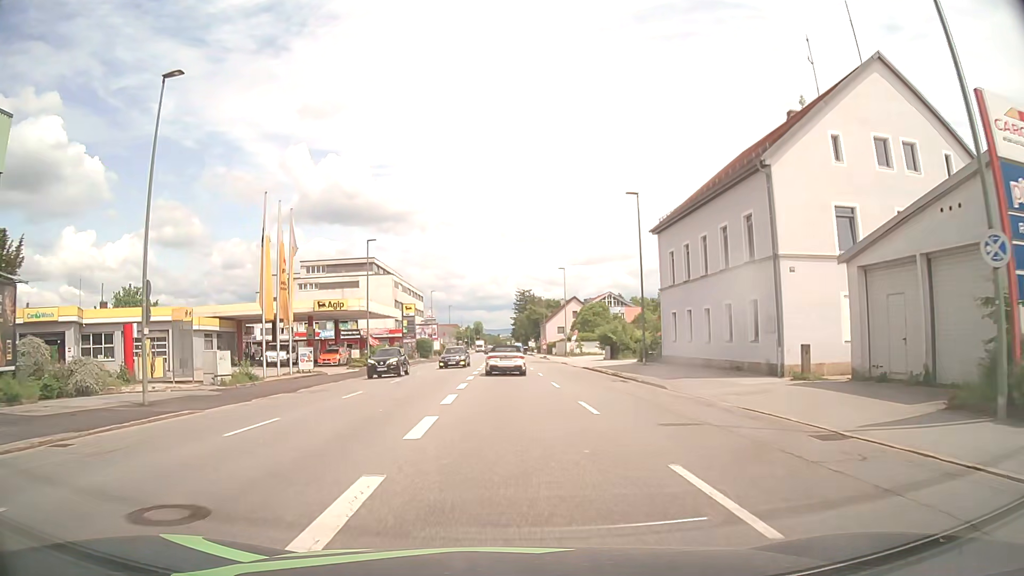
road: tertiary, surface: asphalt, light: Day
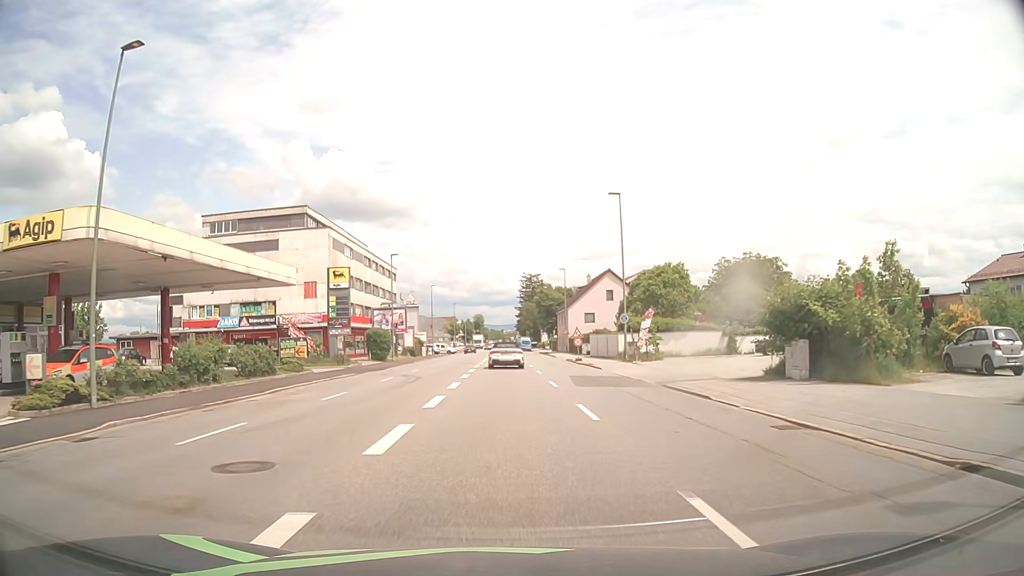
(0.0, +37.7) m; 0°
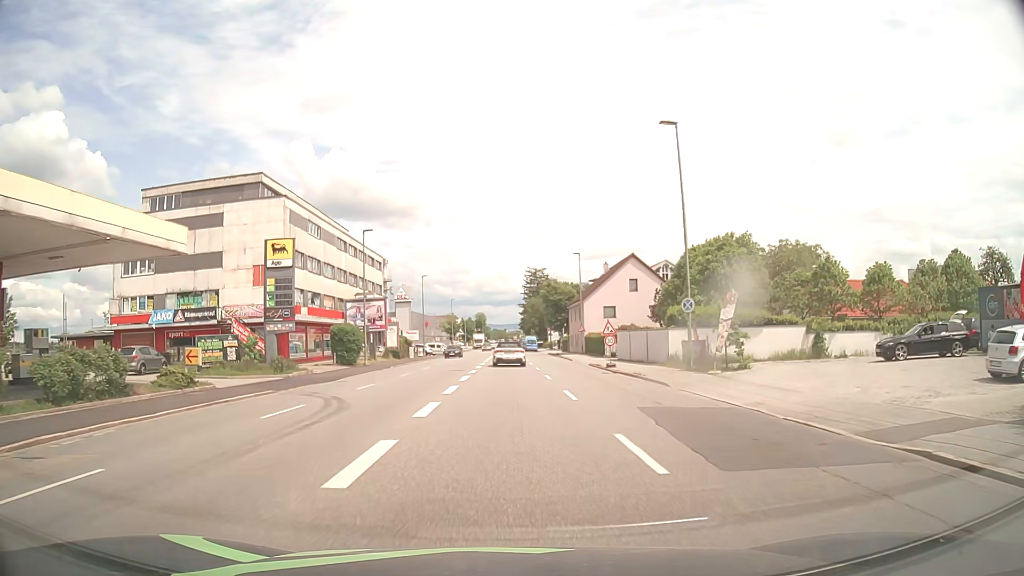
(0.0, +13.9) m; 0°
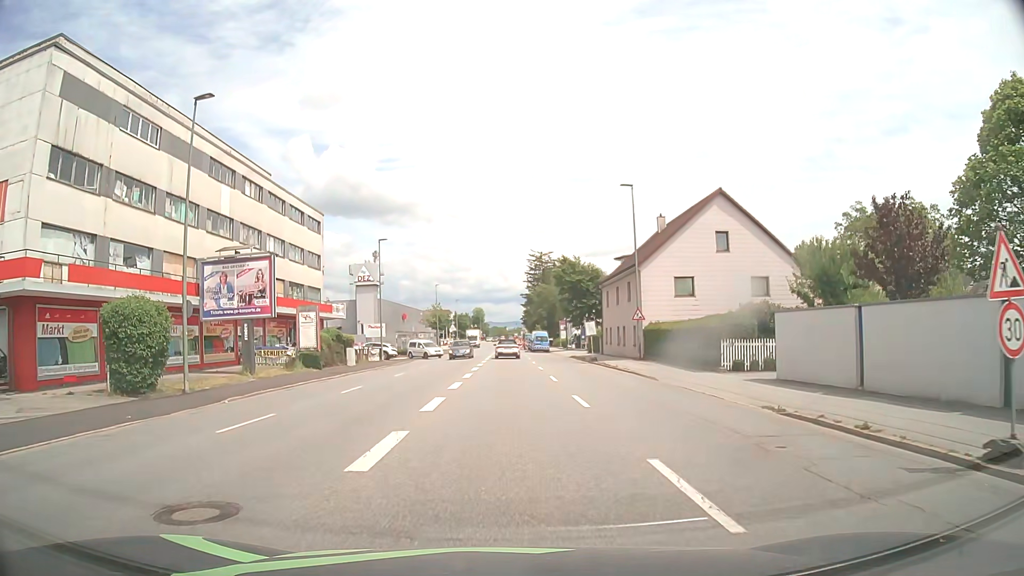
(0.0, +29.0) m; 0°
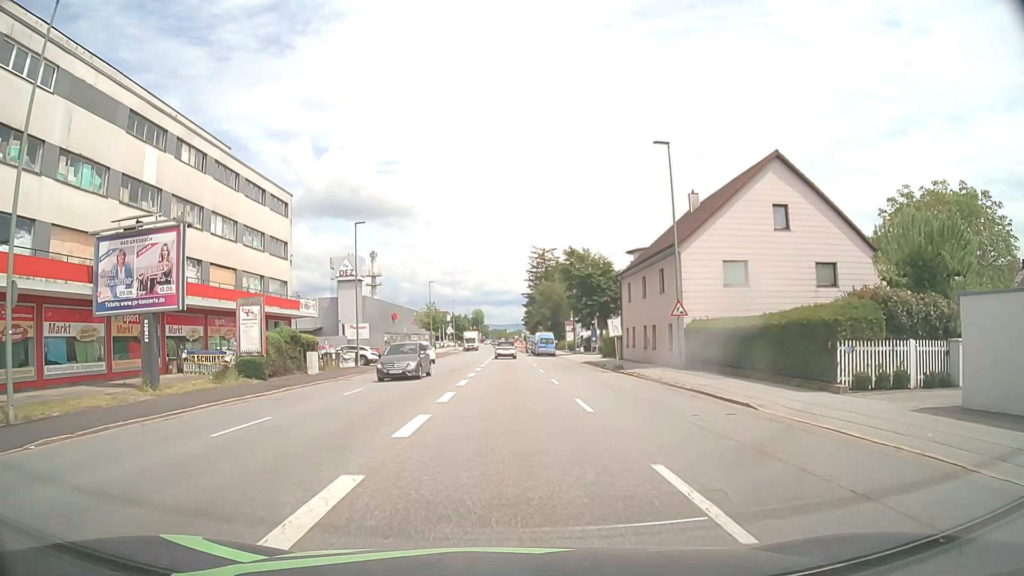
(0.0, +9.2) m; 0°
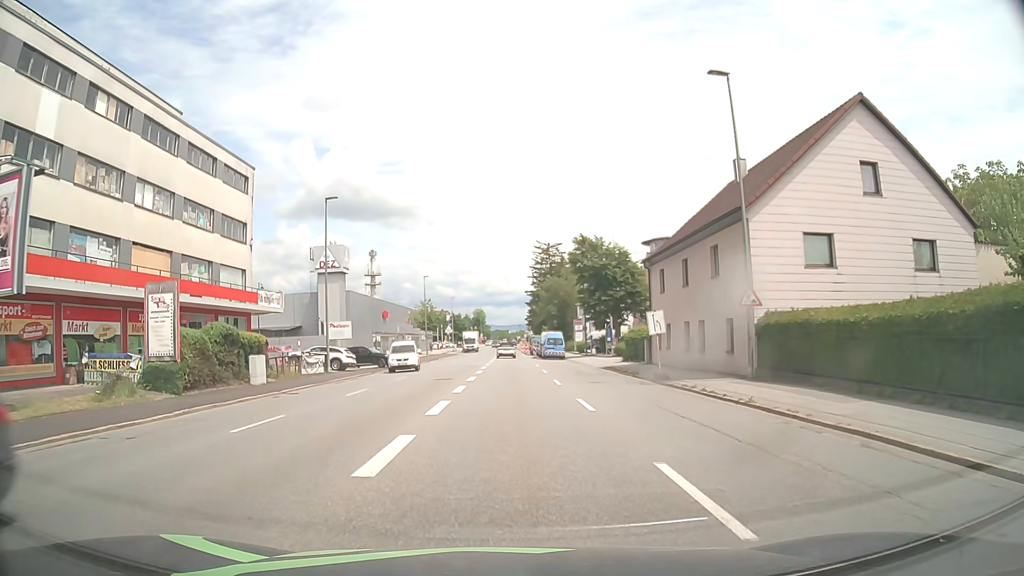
(0.0, +8.7) m; 0°
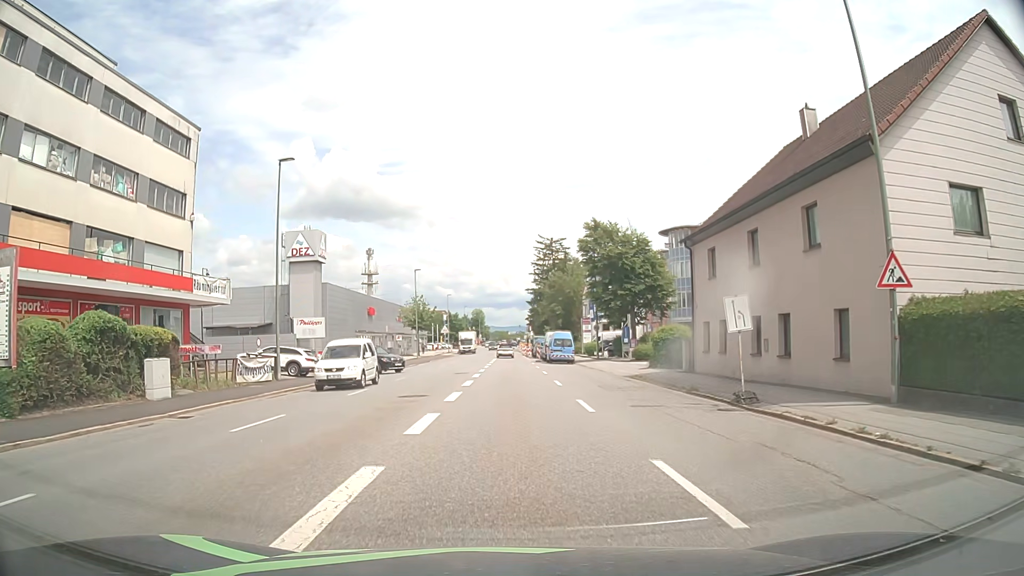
(-0.1, +8.7) m; 0°
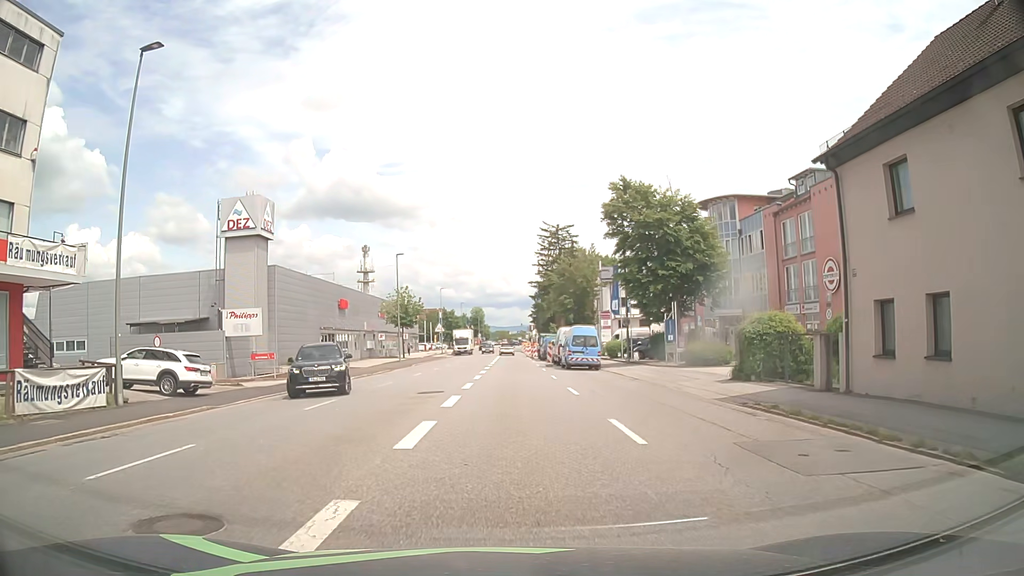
(0.0, +13.8) m; 0°
(0, +10) (0, +20) (0, +30) (0, +40) (0, +50) (0, +60) (0, +70) (0, +80) (+1, +90) (+1, +100) m
